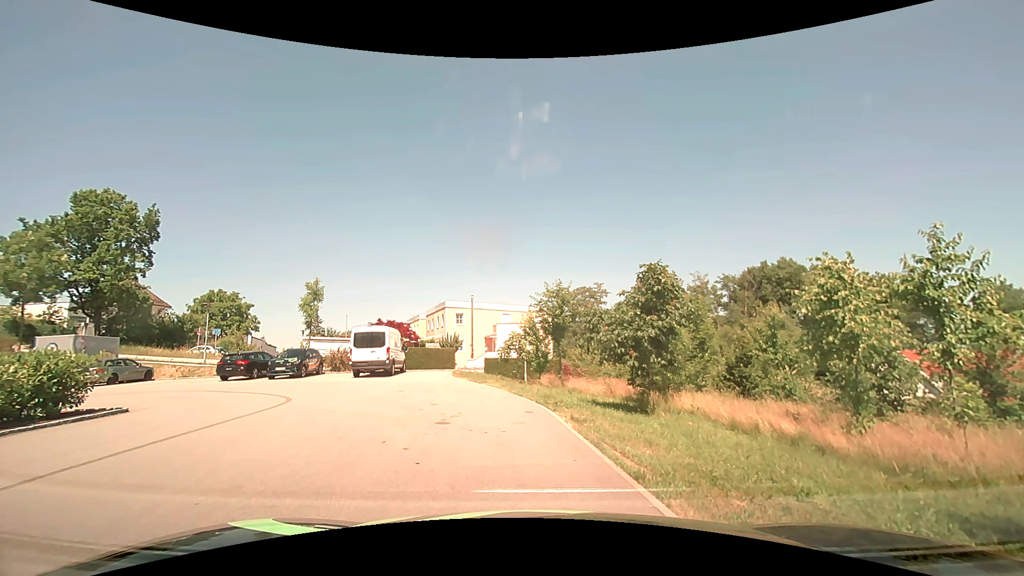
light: Day
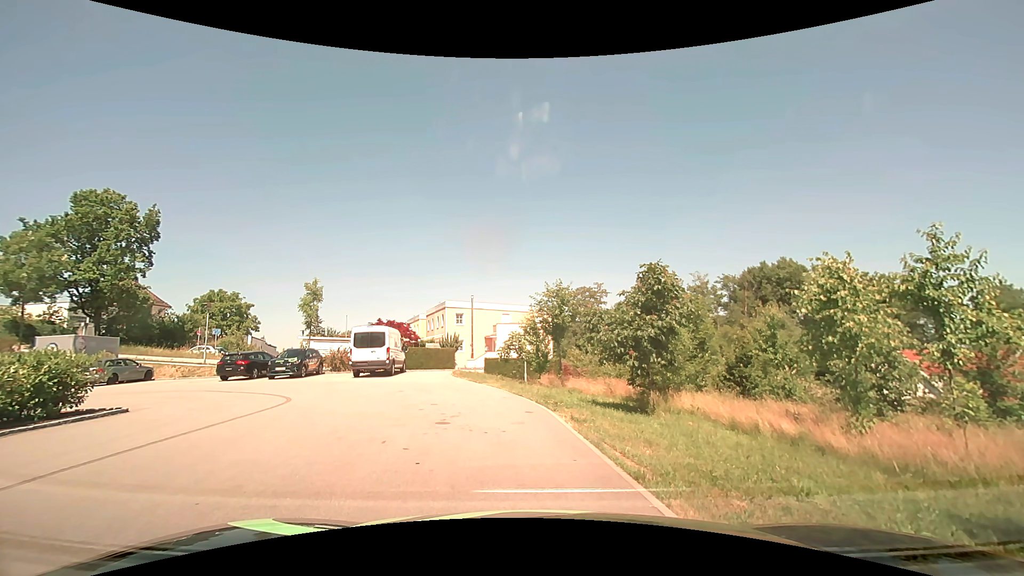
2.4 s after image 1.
(0.0, 0.0) m; 0°
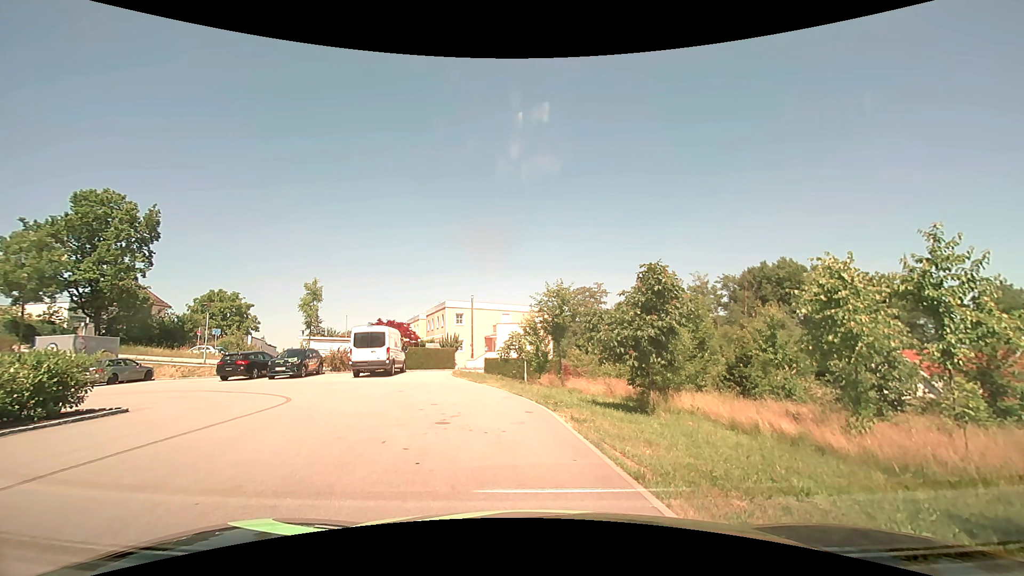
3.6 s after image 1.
(0.0, 0.0) m; 0°
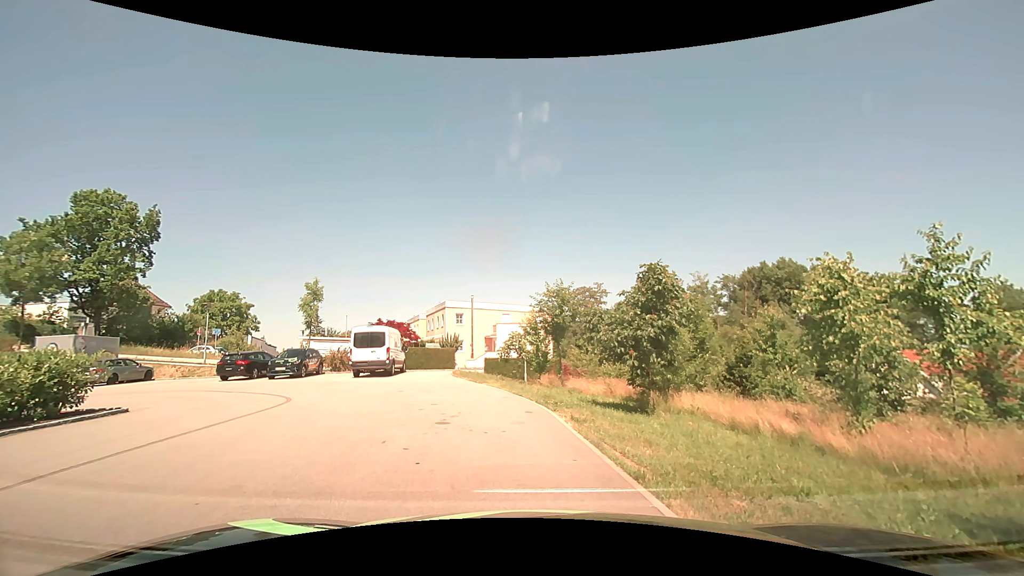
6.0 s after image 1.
(0.0, 0.0) m; 0°
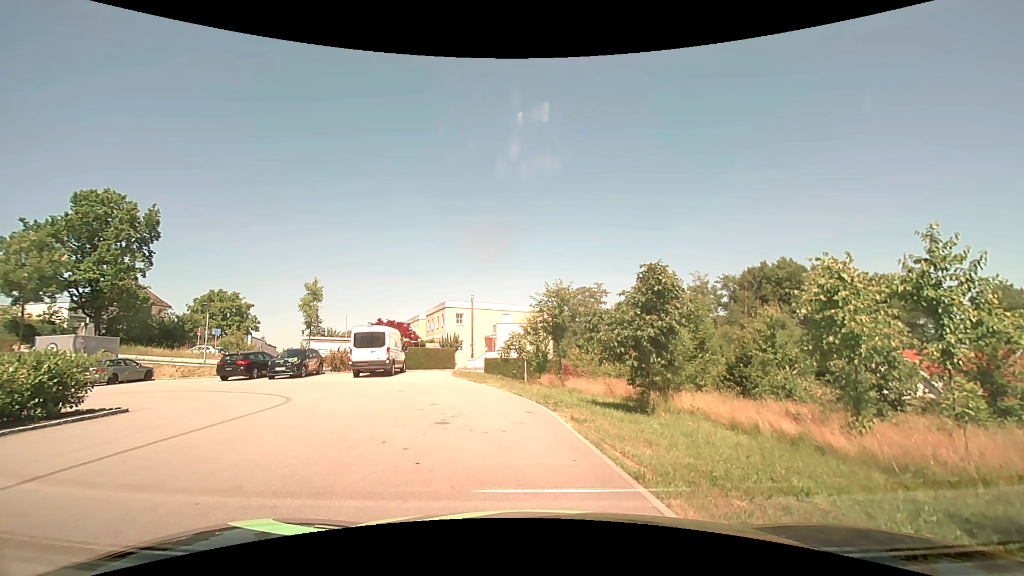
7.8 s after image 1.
(0.0, 0.0) m; 0°
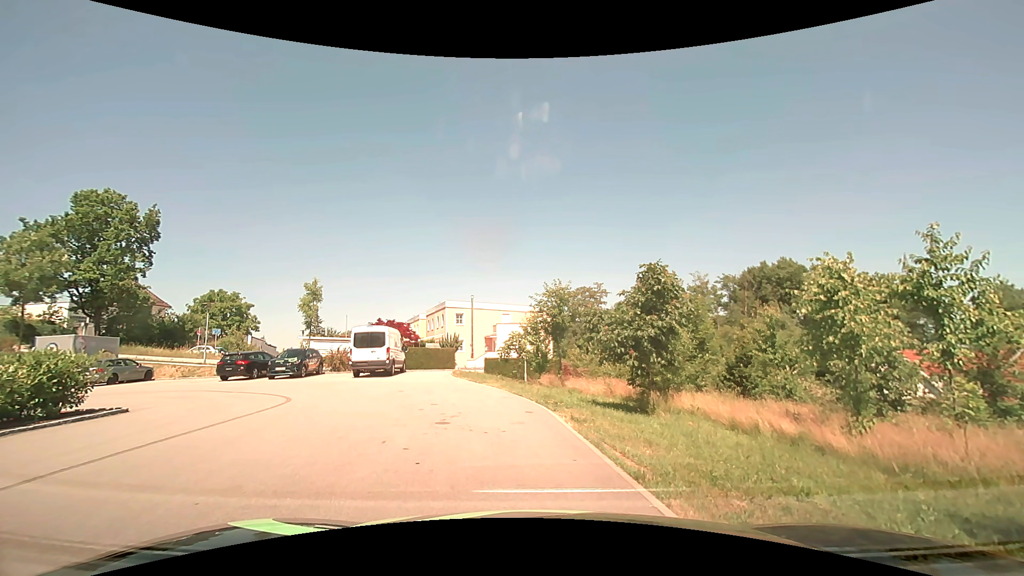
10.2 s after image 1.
(0.0, 0.0) m; 0°
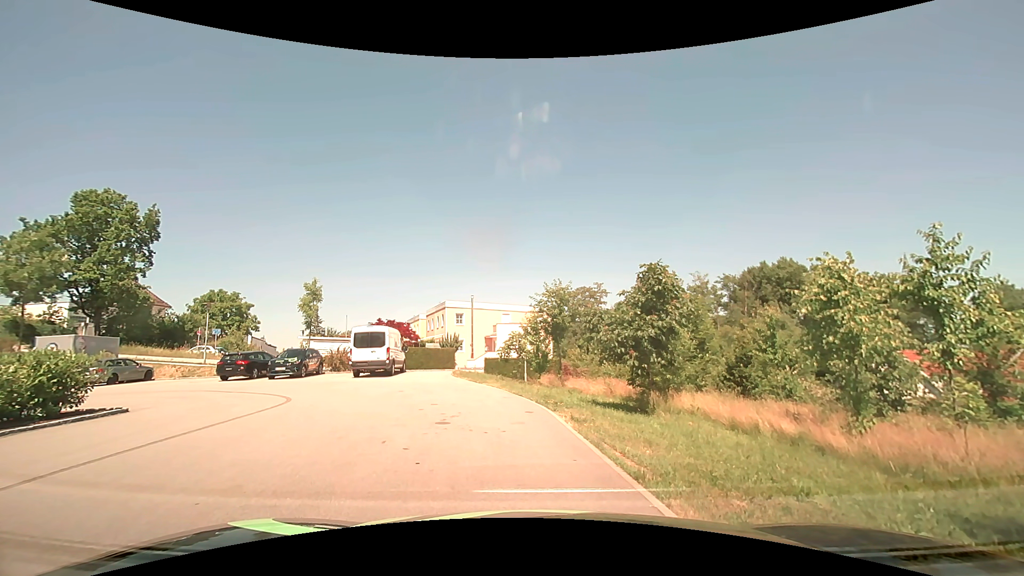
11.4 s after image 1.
(0.0, 0.0) m; 0°
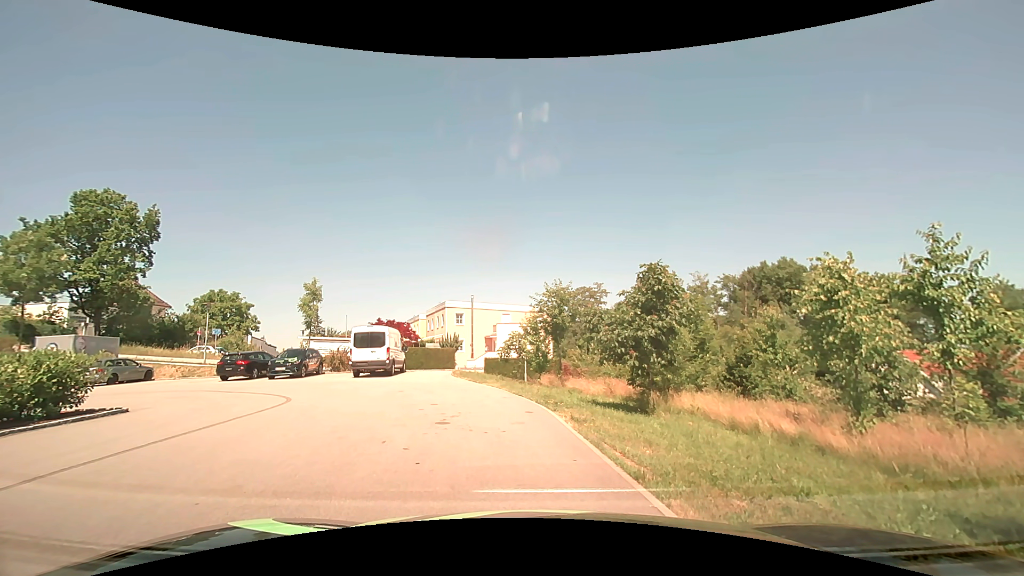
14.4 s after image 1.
(0.0, 0.0) m; 0°
